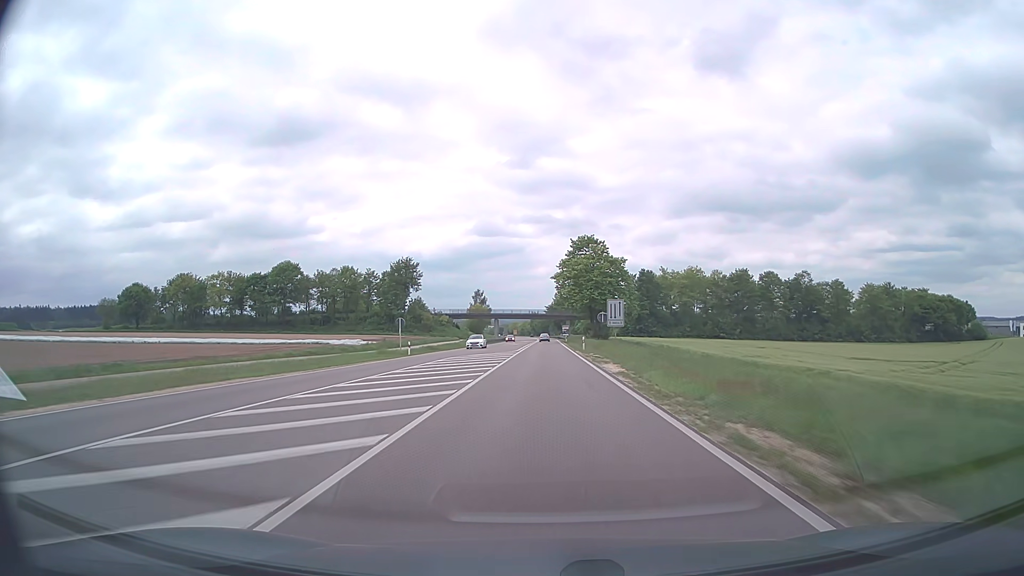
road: trunk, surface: asphalt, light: Day
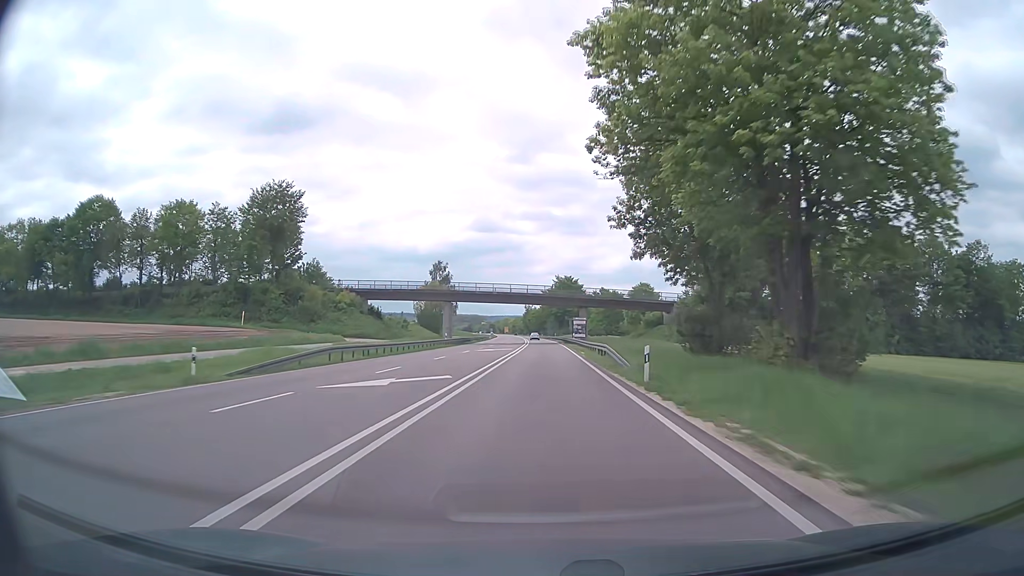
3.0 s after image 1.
(+0.4, +79.2) m; 0°
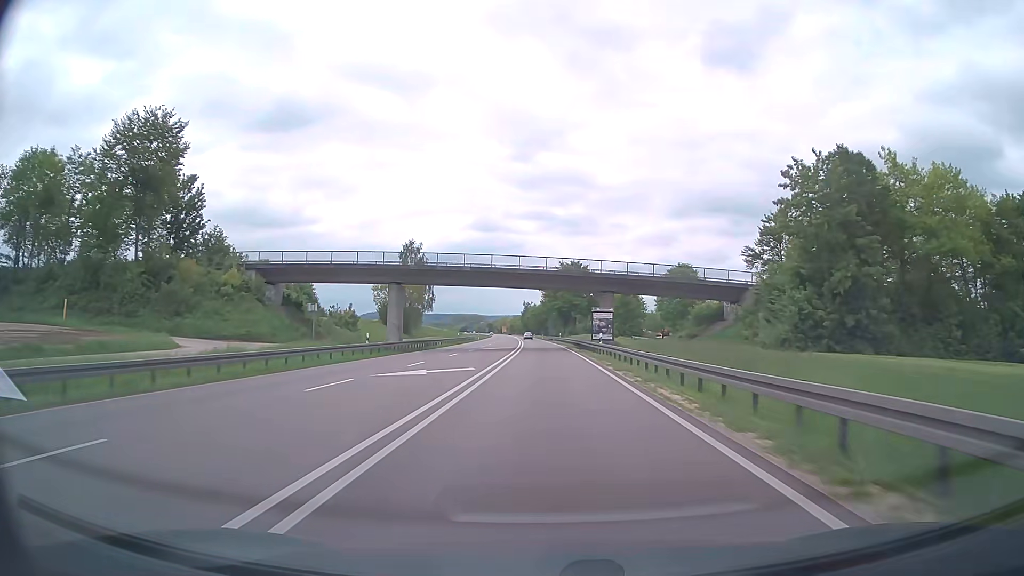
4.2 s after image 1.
(0.0, +31.6) m; 0°
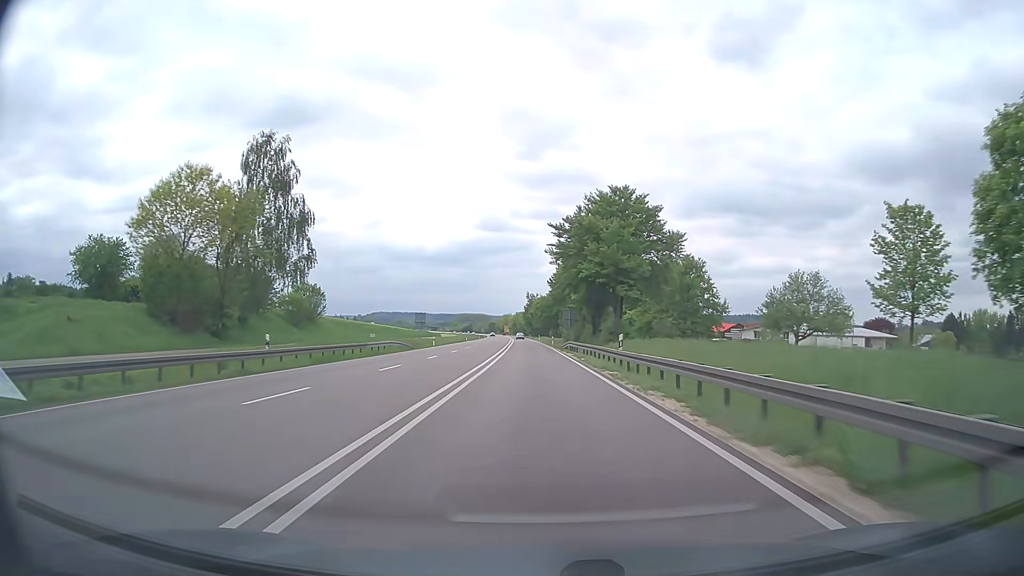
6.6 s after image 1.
(-0.1, +63.2) m; 0°
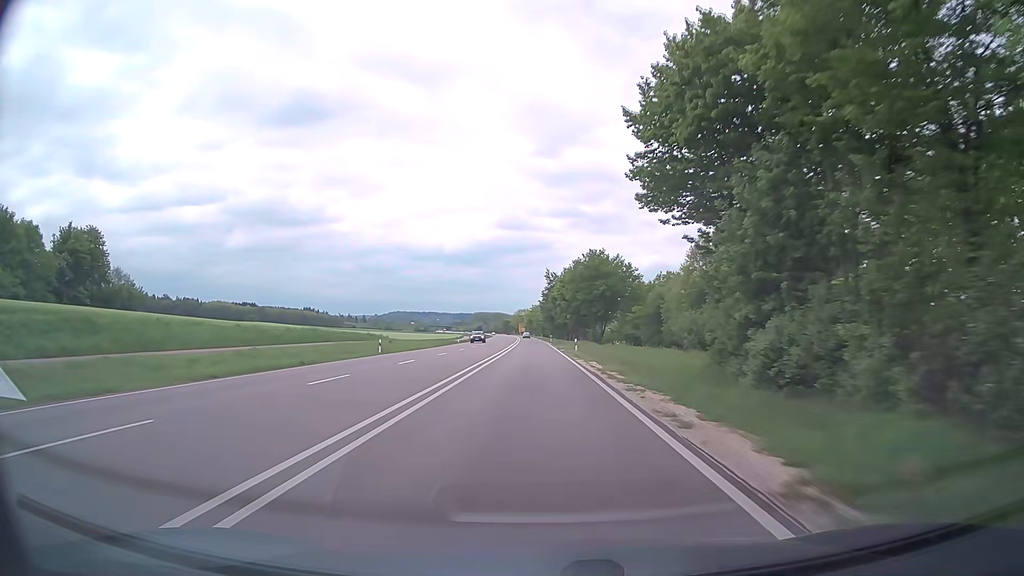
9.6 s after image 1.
(-2.3, +79.0) m; -2°
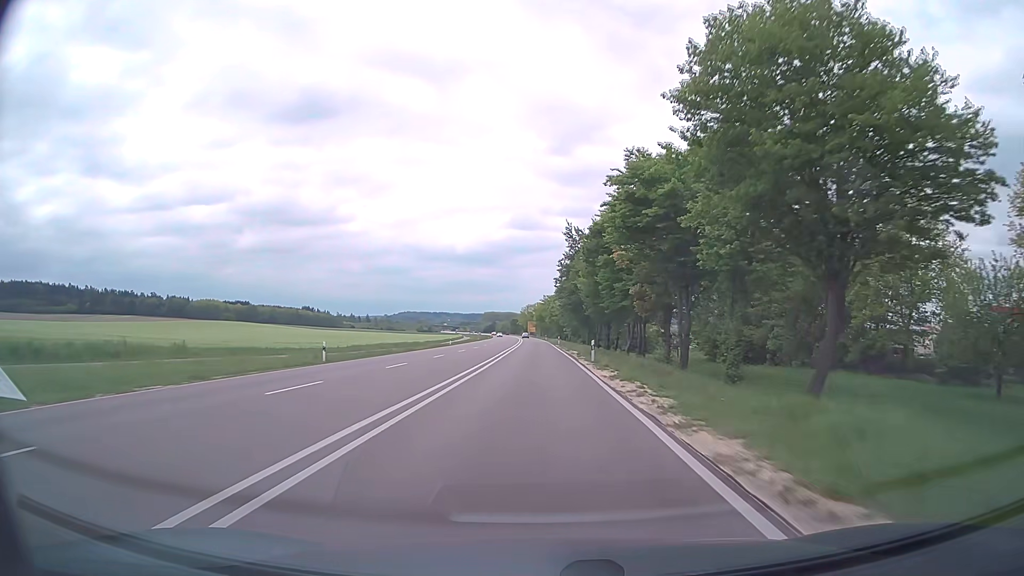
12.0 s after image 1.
(-0.5, +63.2) m; -1°
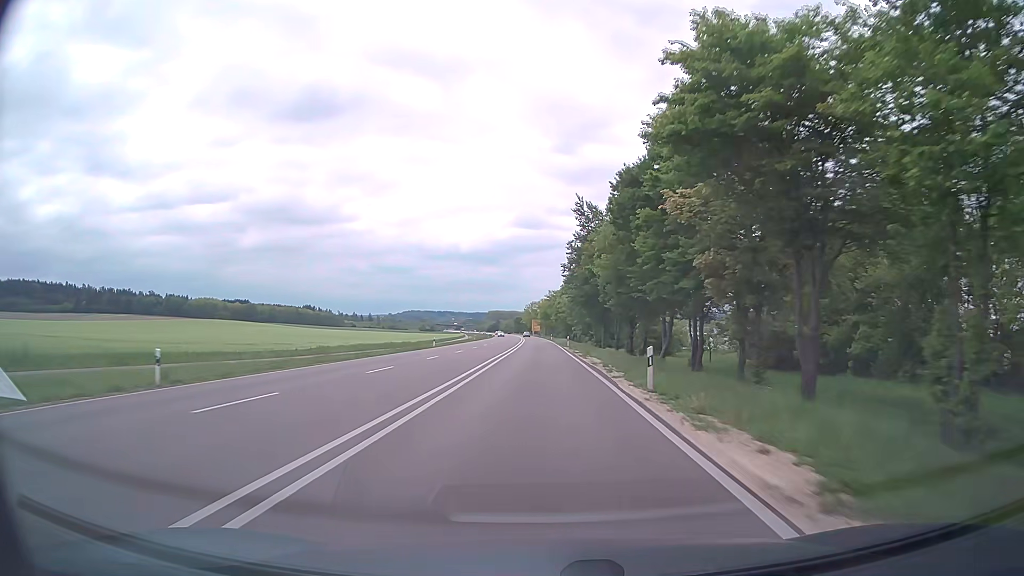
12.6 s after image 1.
(0.0, +15.8) m; 0°
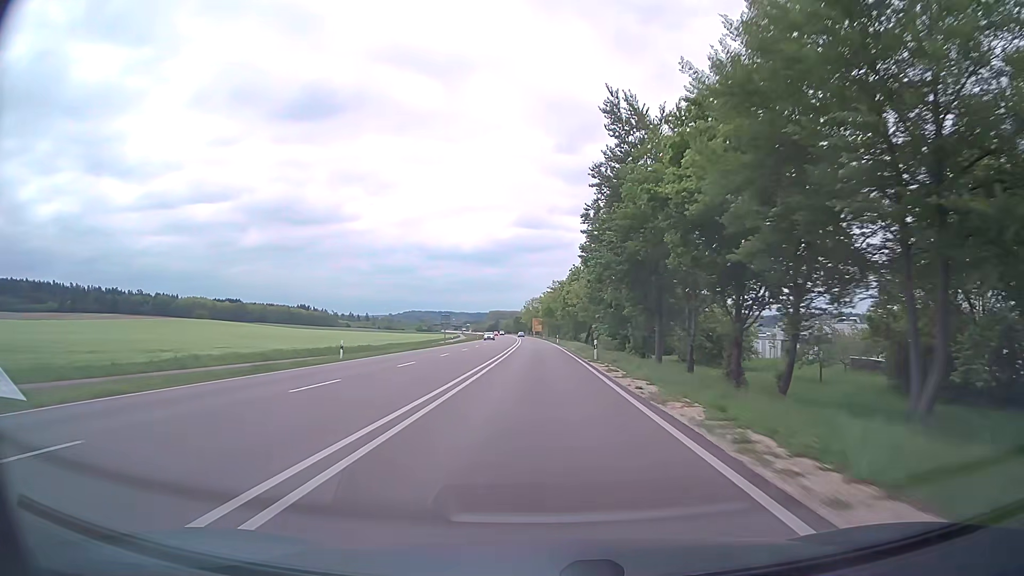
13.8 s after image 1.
(-0.1, +31.6) m; 0°
(0, +10) (0, +20) (0, +30) (0, +40) (0, +50) (0, +60) (-1, +70) (-1, +80) (-1, +90) (-1, +100) m
